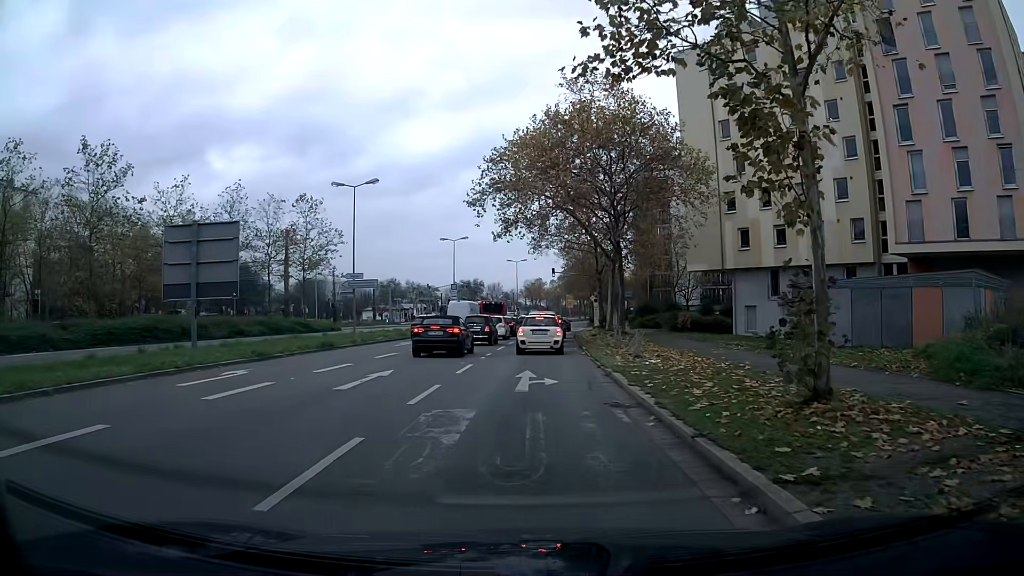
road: secondary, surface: asphalt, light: Day
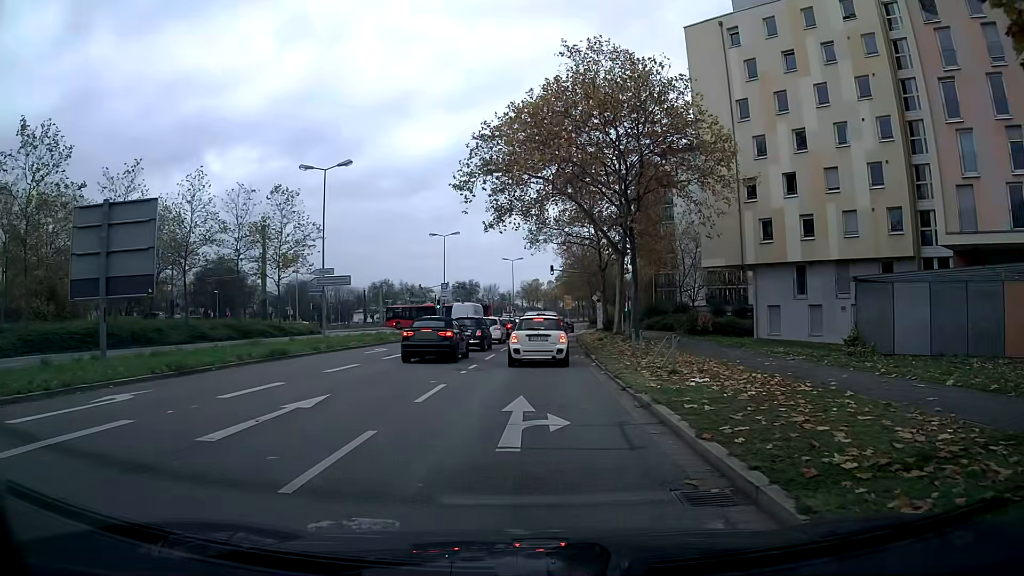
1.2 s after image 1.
(0.0, +5.3) m; 0°
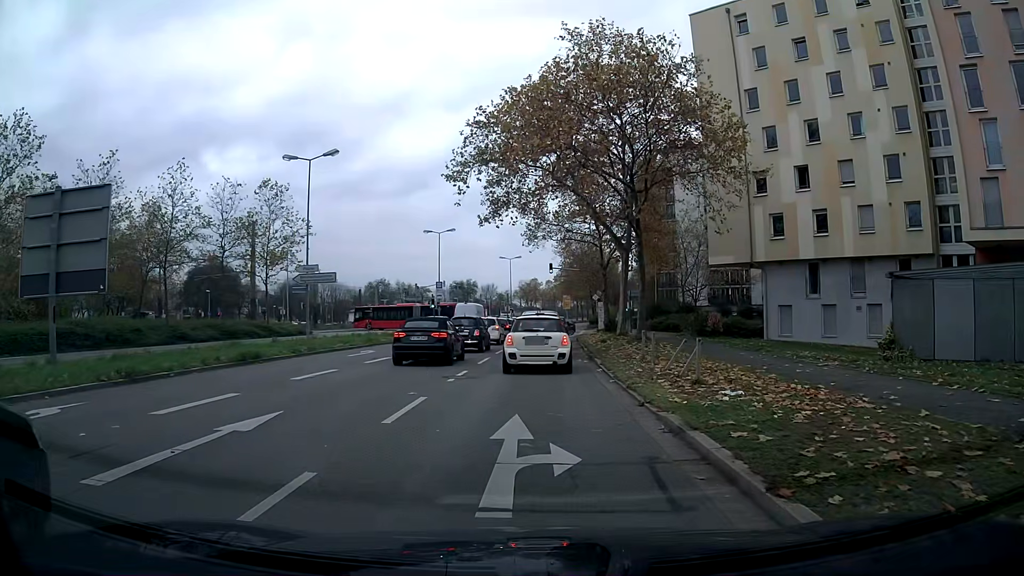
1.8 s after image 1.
(0.0, +2.2) m; 0°
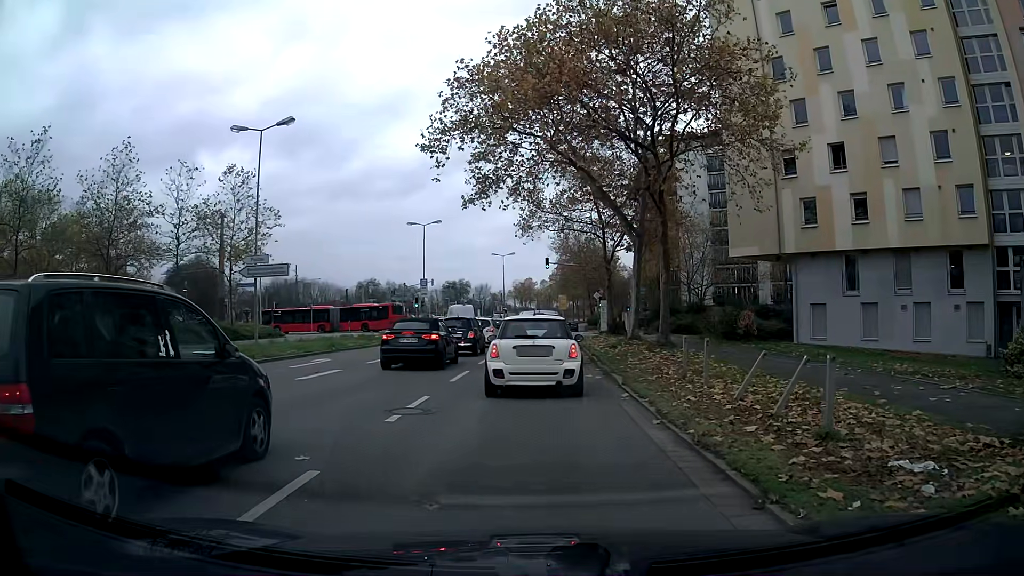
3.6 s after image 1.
(0.0, +5.7) m; +1°
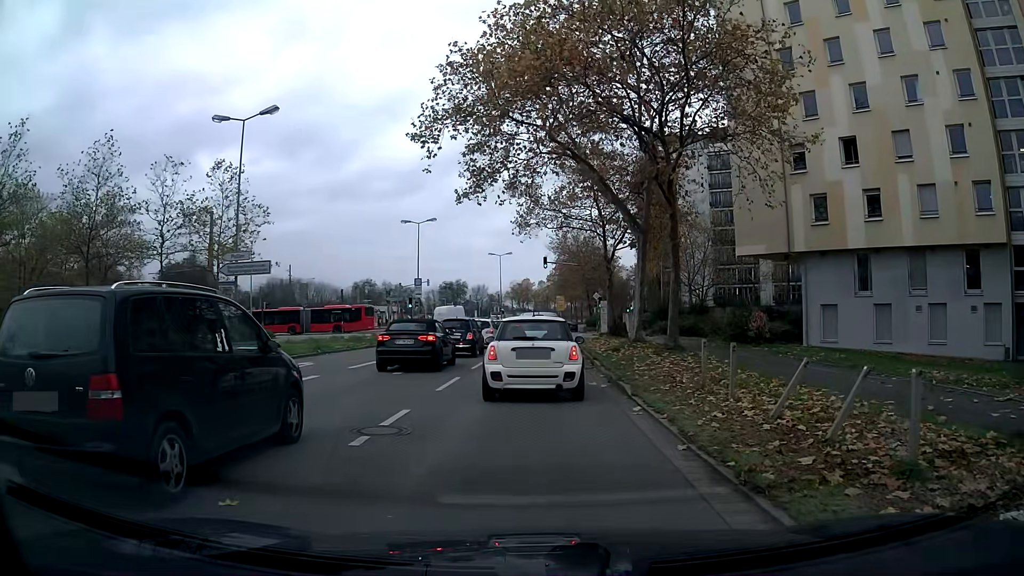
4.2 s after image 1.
(0.0, +1.7) m; 0°
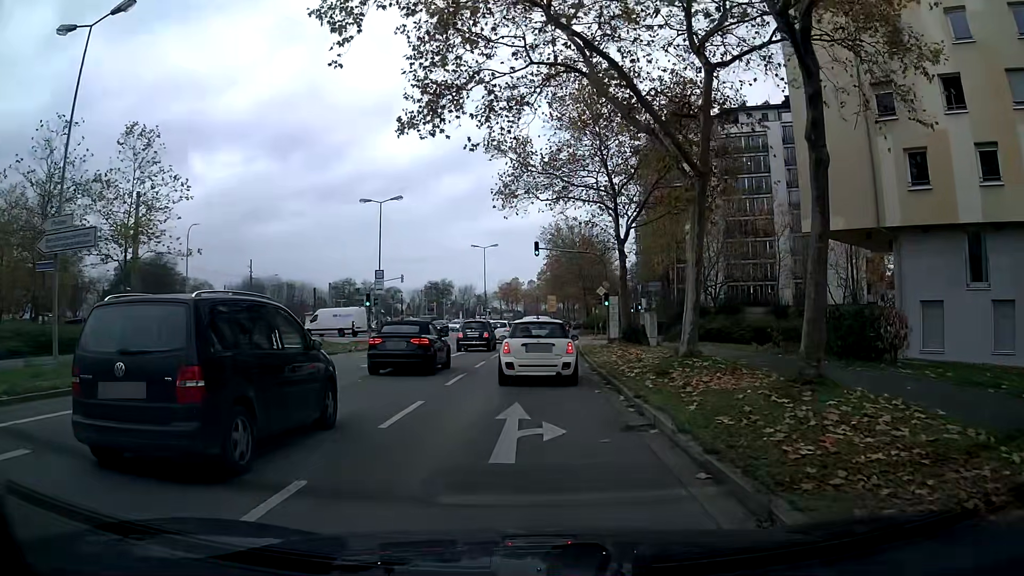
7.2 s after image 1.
(+0.1, +10.8) m; +1°
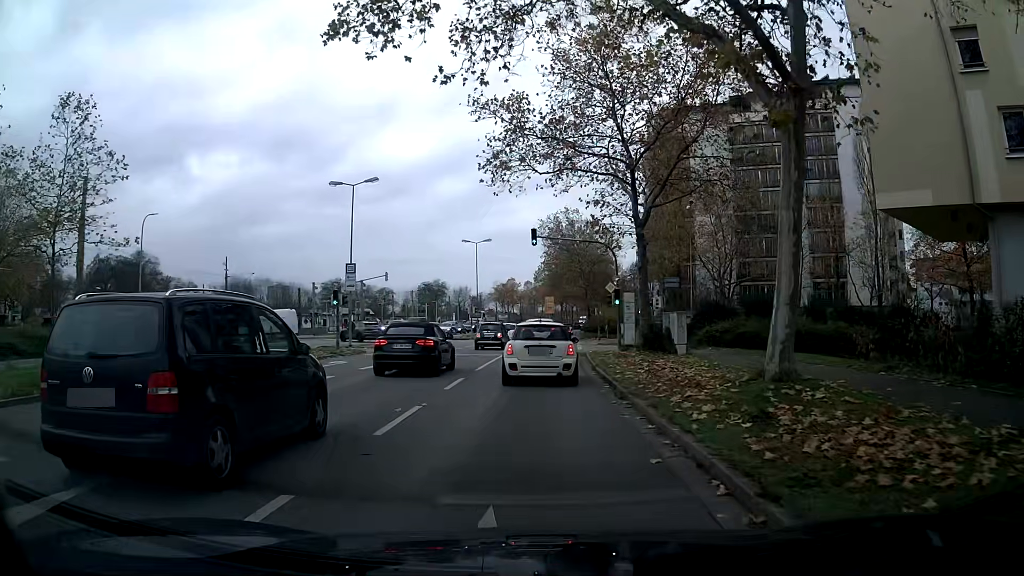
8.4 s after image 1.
(0.0, +6.6) m; +1°
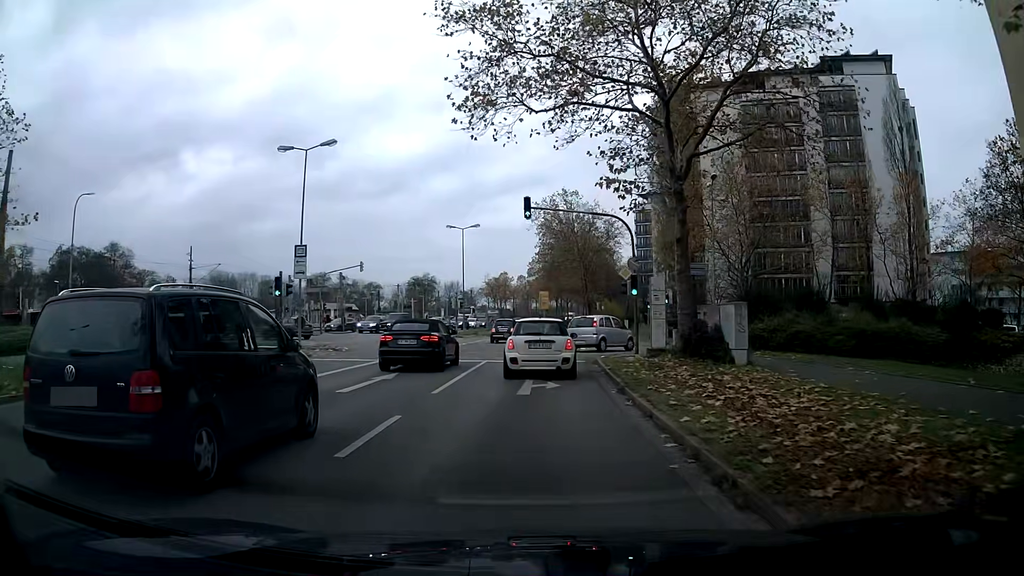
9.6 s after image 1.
(+0.1, +7.7) m; +1°
